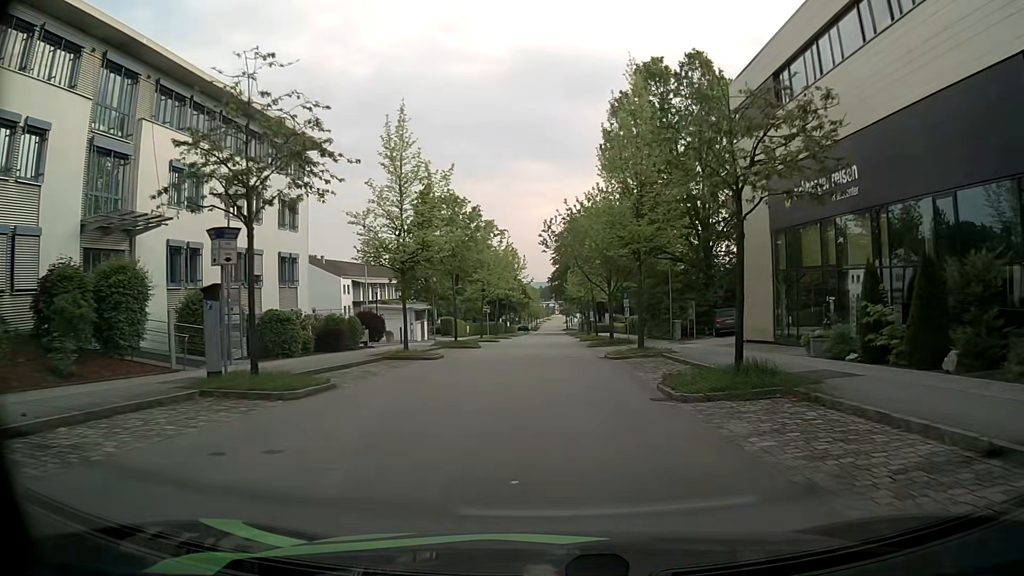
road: residential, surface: asphalt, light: Day
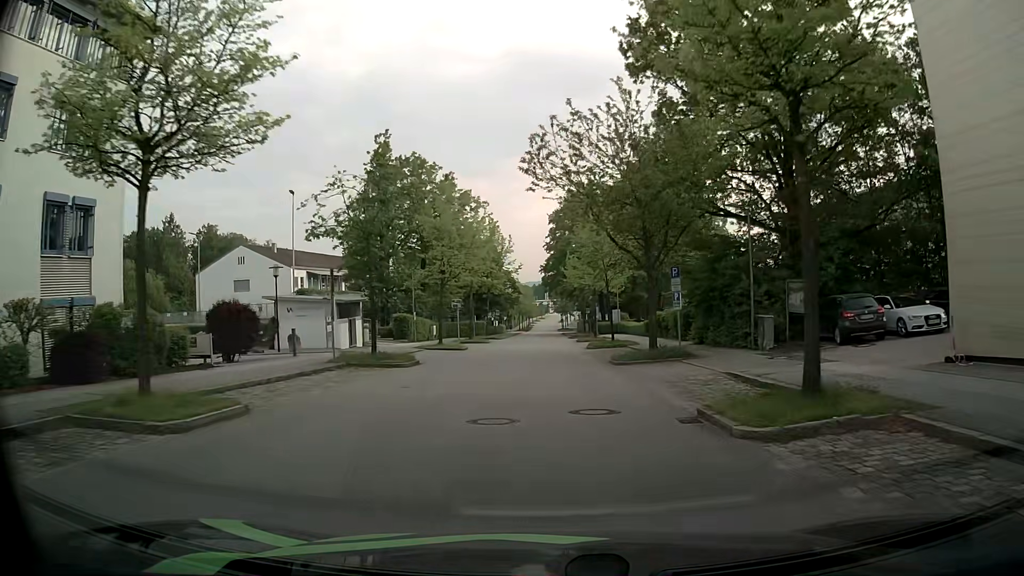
(+0.3, +18.4) m; +1°
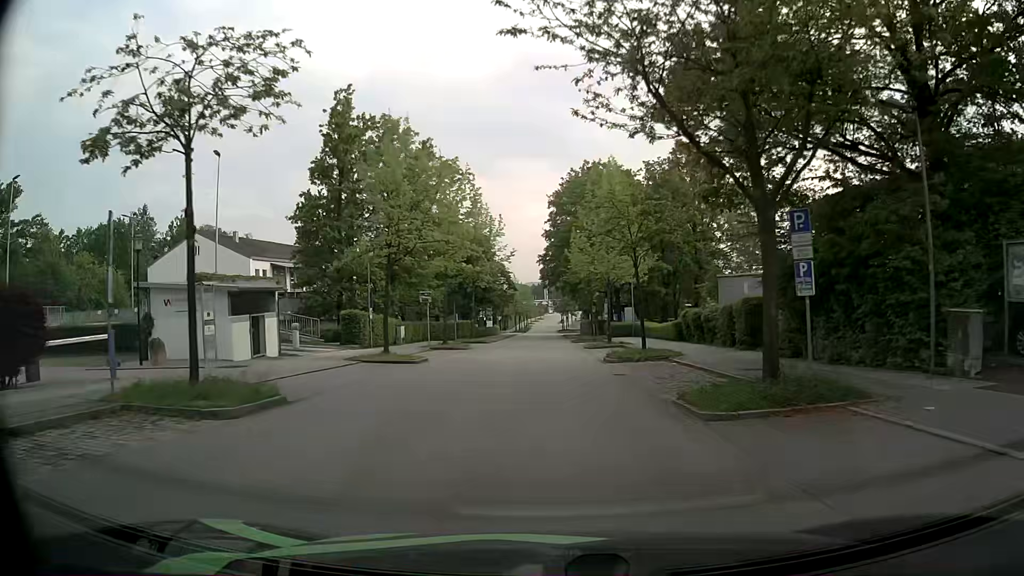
(0.0, +12.3) m; 0°
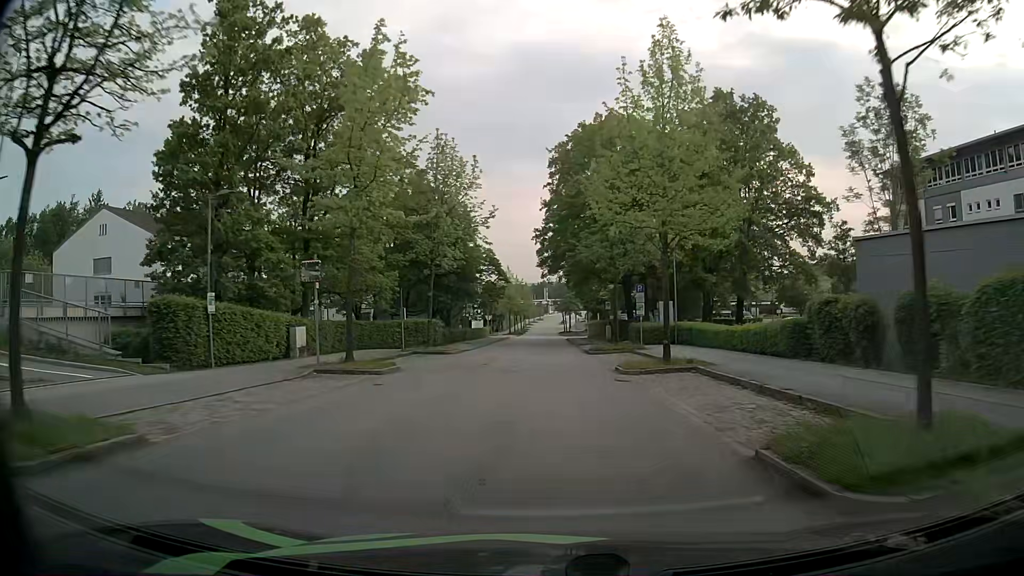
(+0.2, +18.9) m; 0°
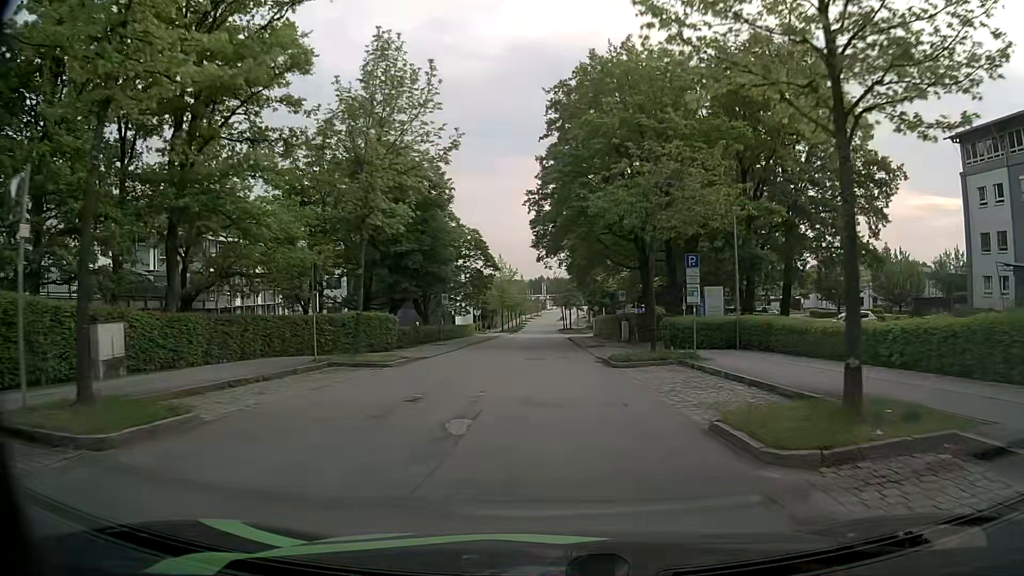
(+0.1, +12.5) m; 0°
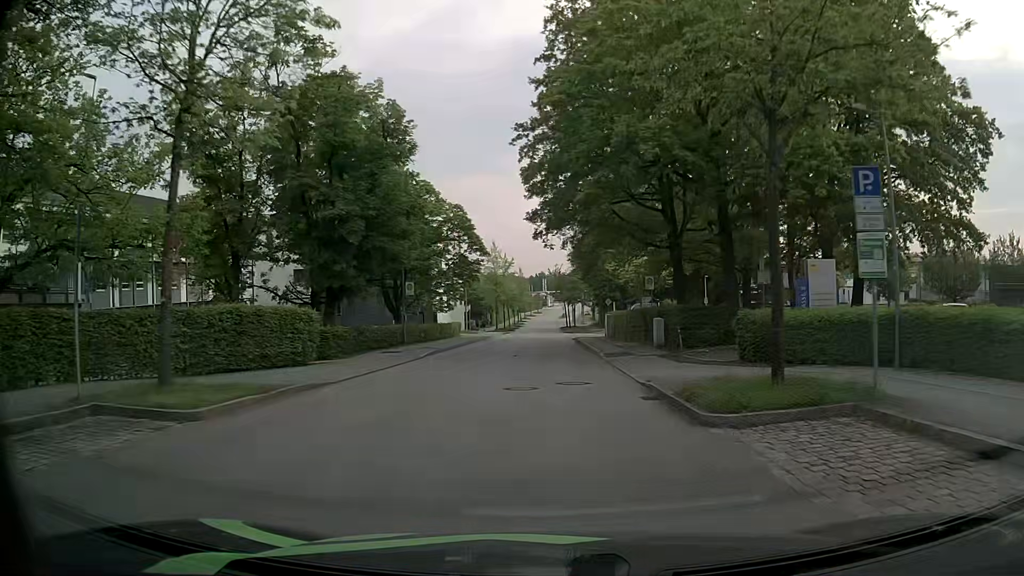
(0.0, +11.7) m; -1°
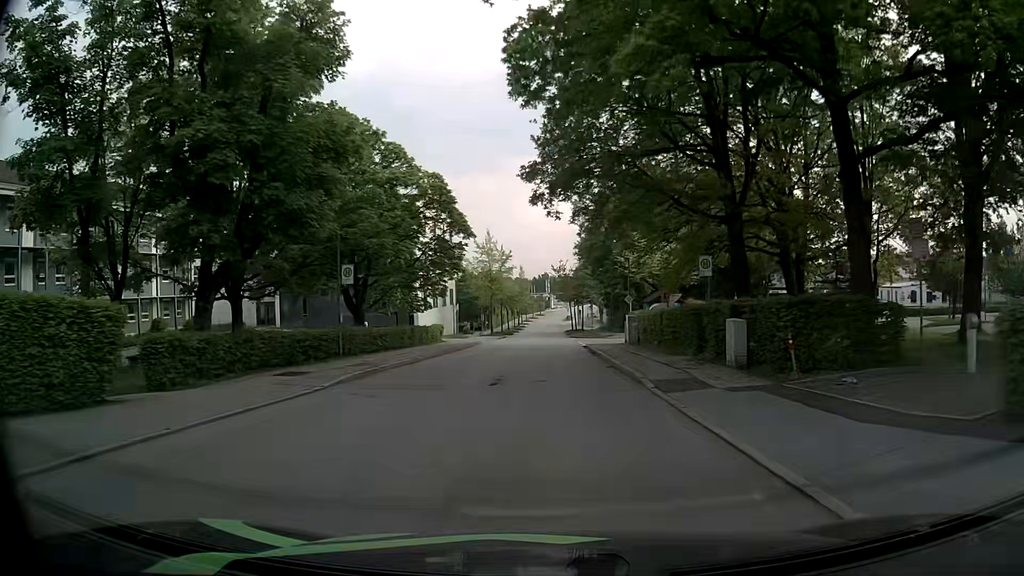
(+0.1, +11.2) m; 0°
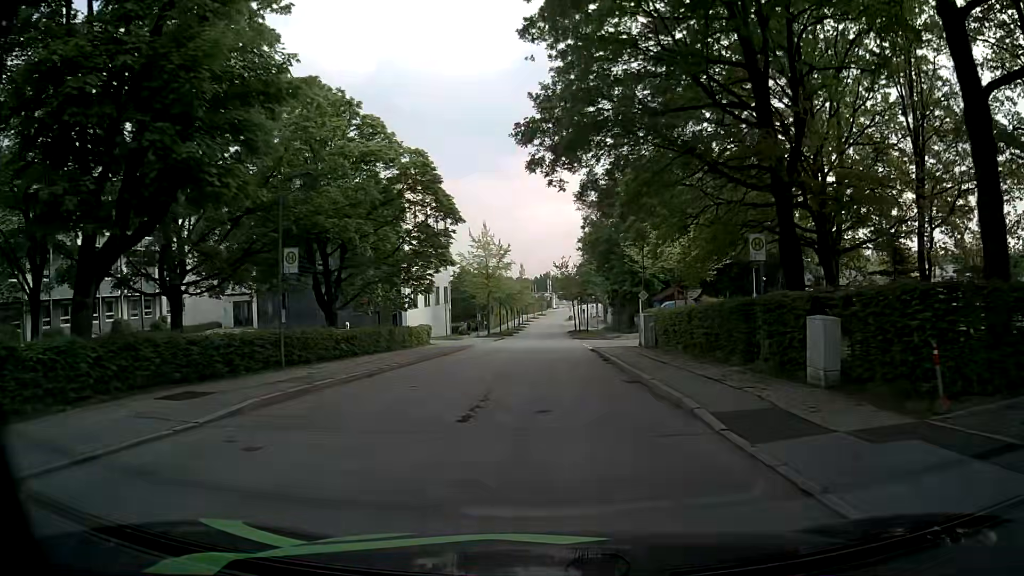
(0.0, +5.4) m; 0°
(0, +10) (0, +20) (0, +30) (+1, +40) (+8, +46) (+18, +47) (+28, +46) (+38, +46) (+48, +46) (+58, +46) m
